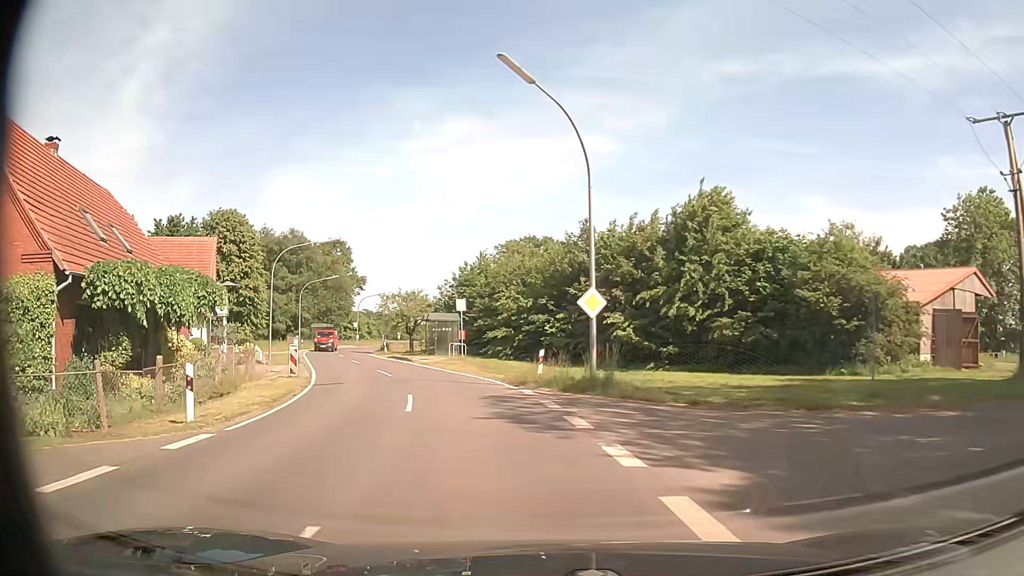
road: tertiary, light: Day
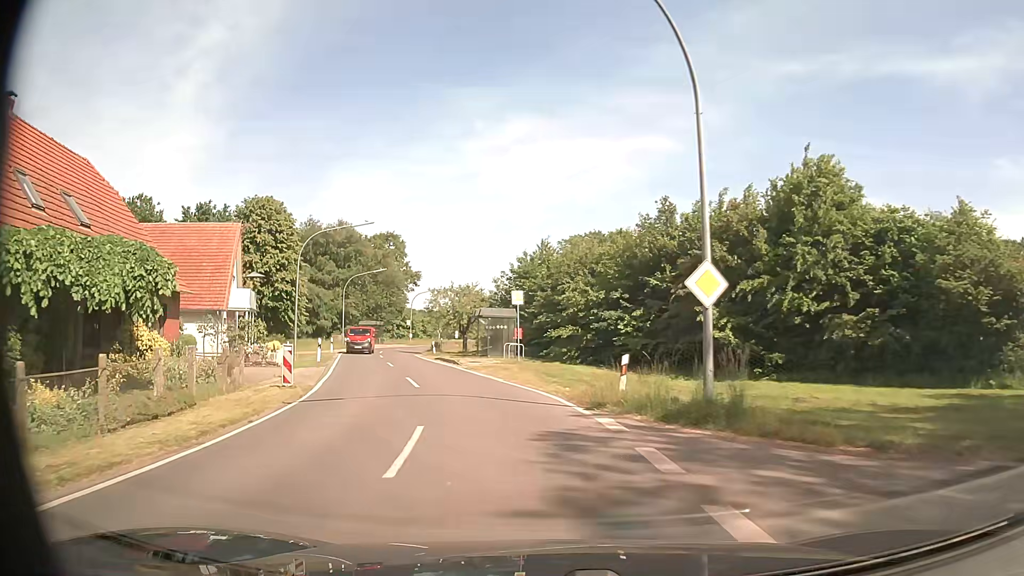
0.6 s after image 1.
(-0.3, +6.3) m; -6°
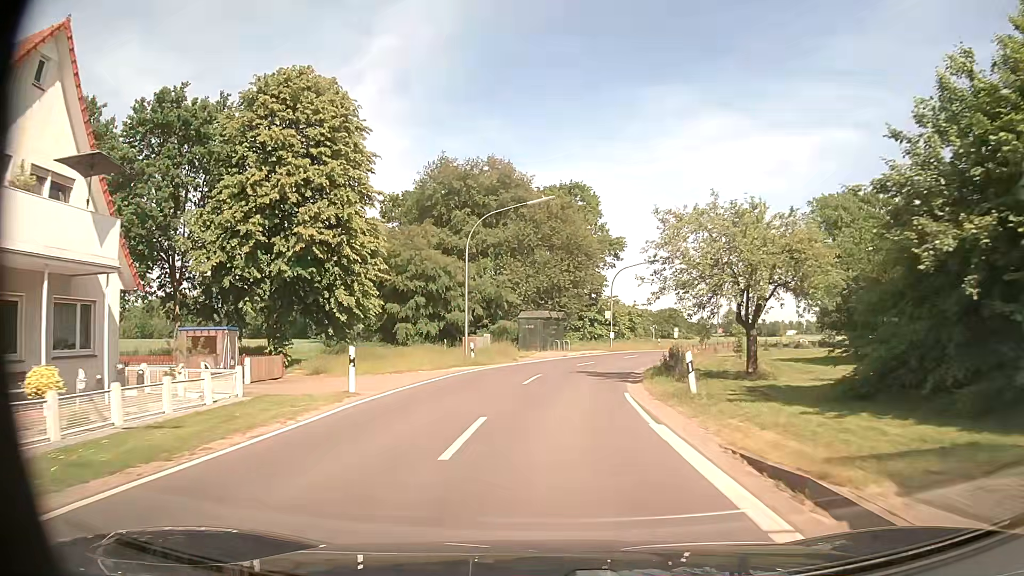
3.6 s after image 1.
(-6.2, +34.7) m; -17°
(0, +10) (0, +20) (+2, +30) (+4, +40) (+8, +49) (+12, +58) (+17, +67) (+22, +75) (+28, +83) (+35, +91) m
